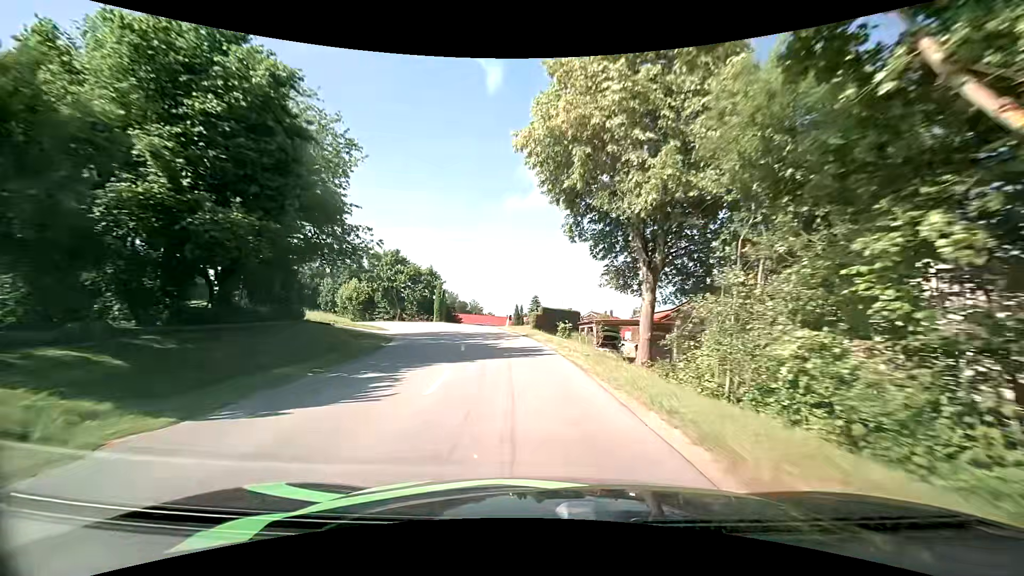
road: tertiary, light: Day
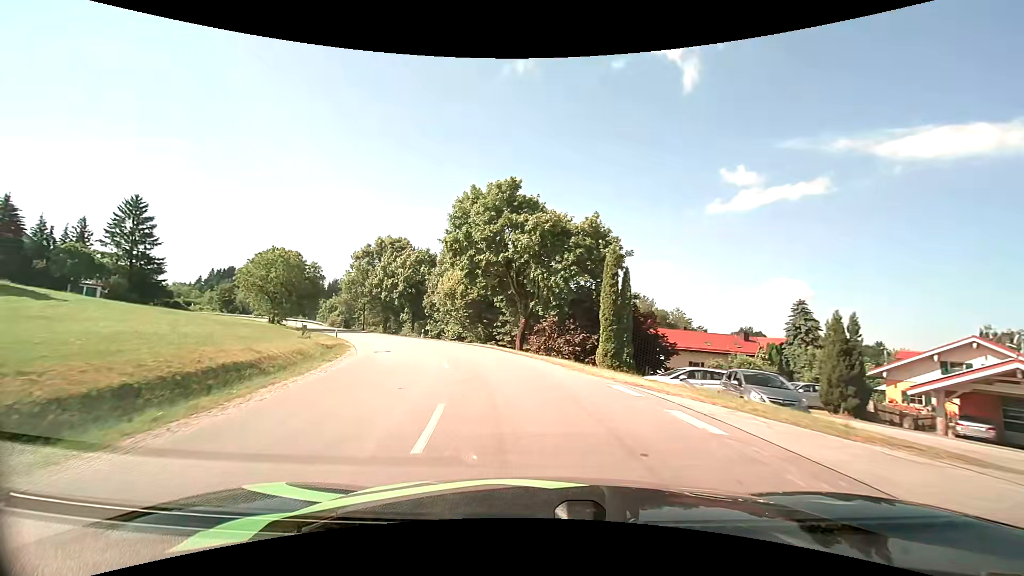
(-6.3, +39.2) m; -21°
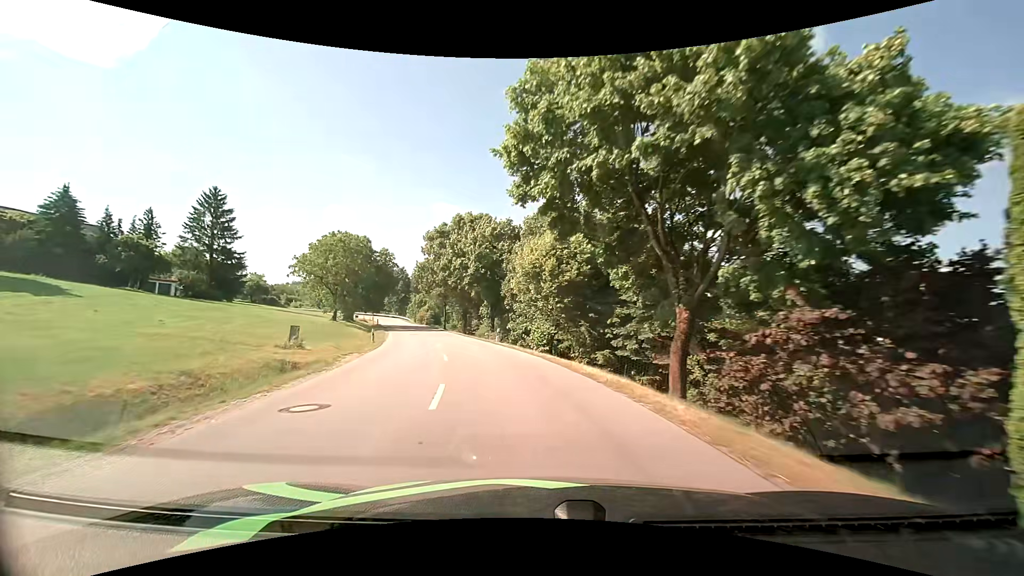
(-1.6, +15.8) m; -11°
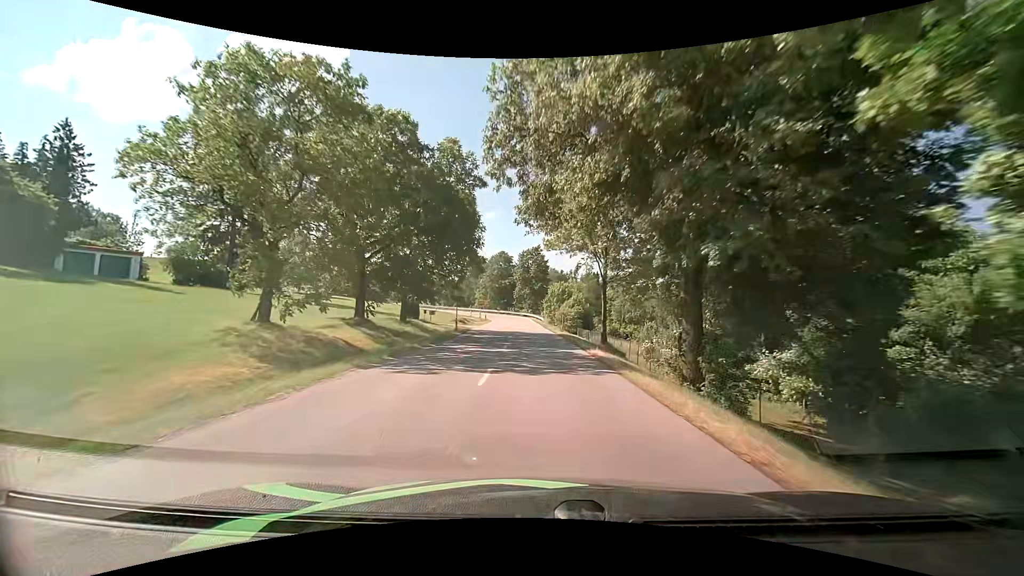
(-8.4, +43.0) m; -18°
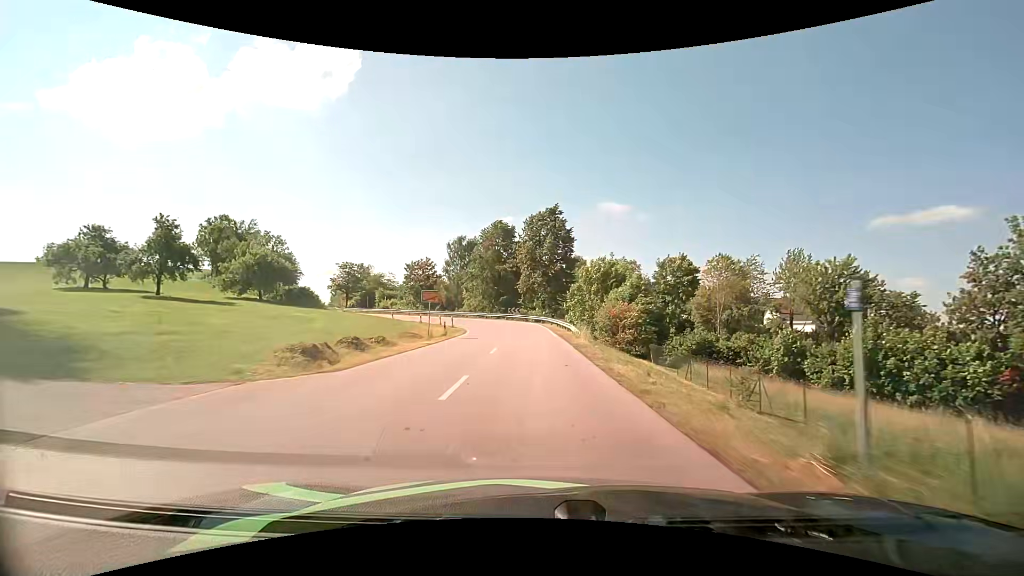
(-0.4, +38.3) m; -1°
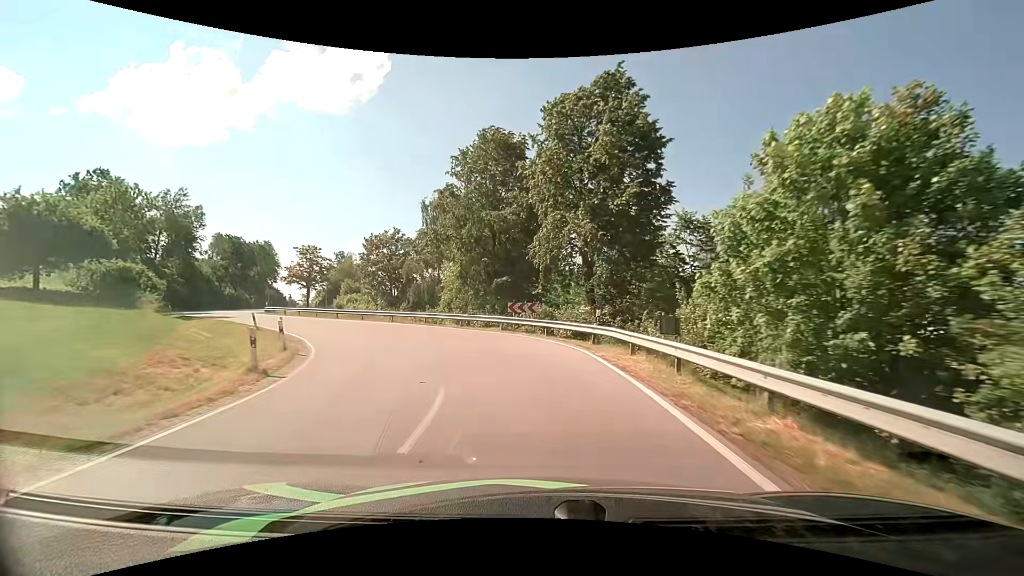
(-0.9, +33.4) m; -3°
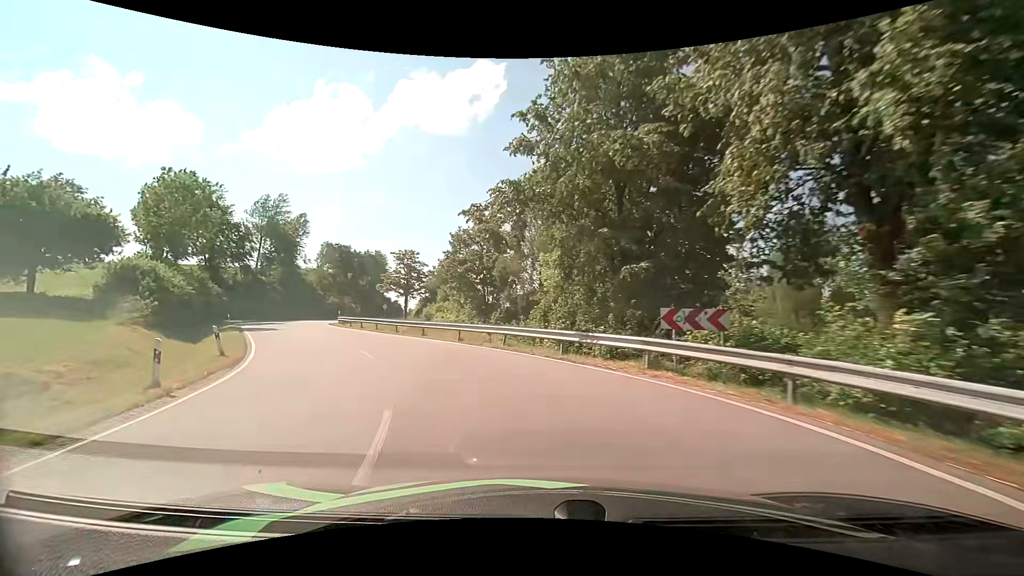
(-1.2, +13.4) m; -13°
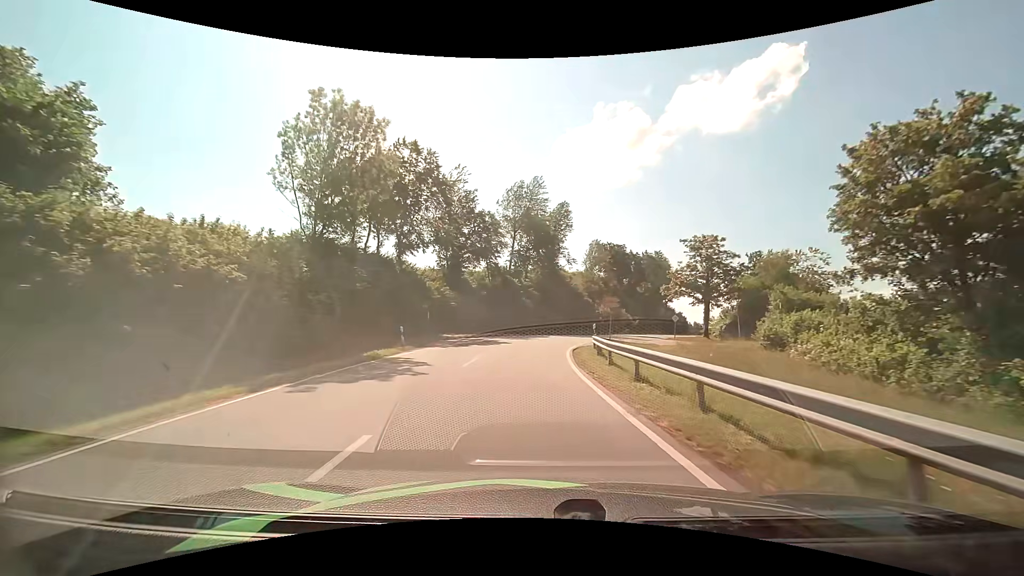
(-7.9, +24.7) m; -32°
(0, +10) (0, +20) (0, +30) (+2, +40) (+5, +49) (+9, +59) (+14, +67) (+19, +76) (+24, +85) (+29, +93) m
